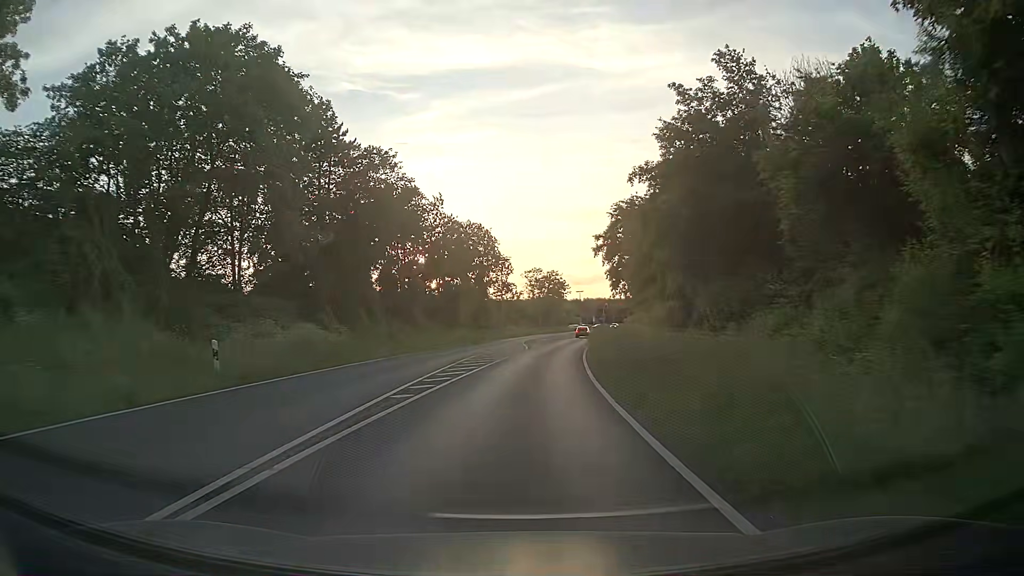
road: primary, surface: asphalt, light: Day
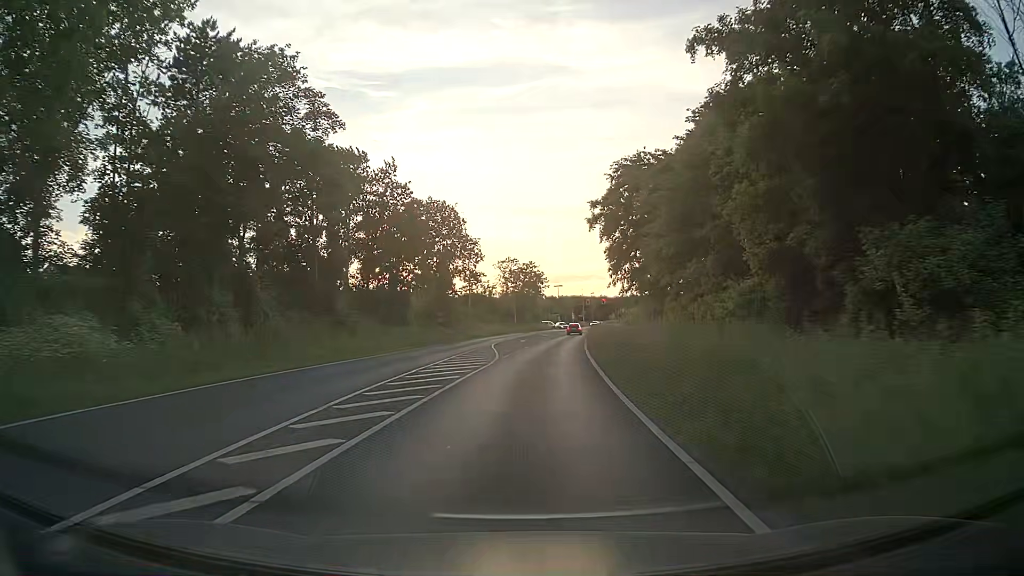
(+0.4, +15.8) m; +3°
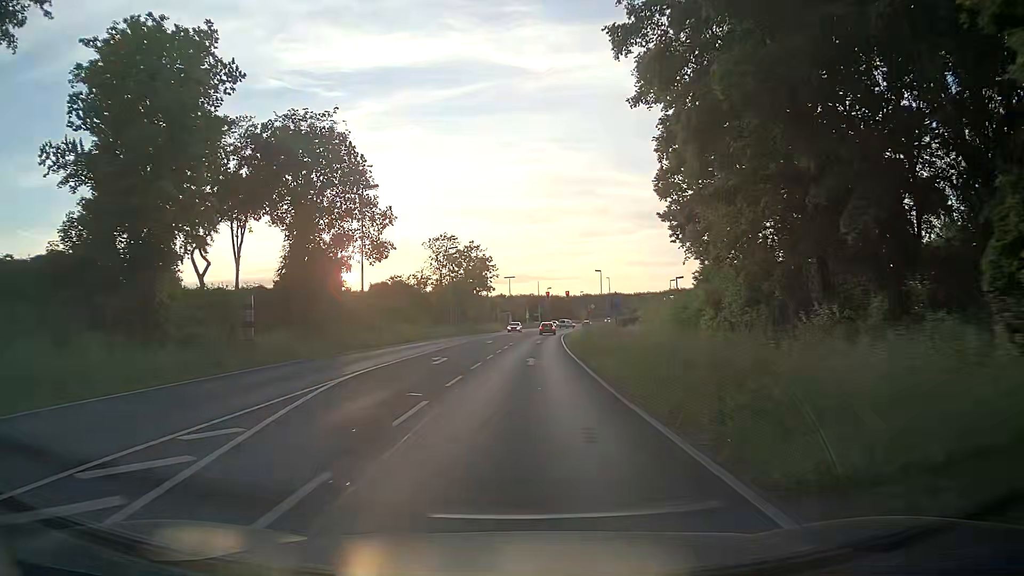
(+1.2, +30.8) m; +4°
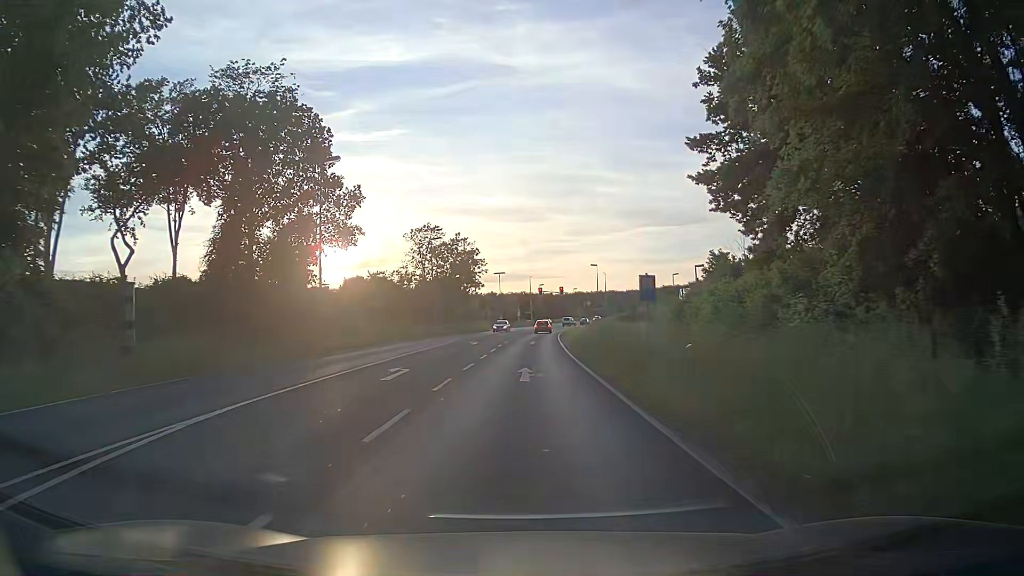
(+0.1, +7.5) m; +1°
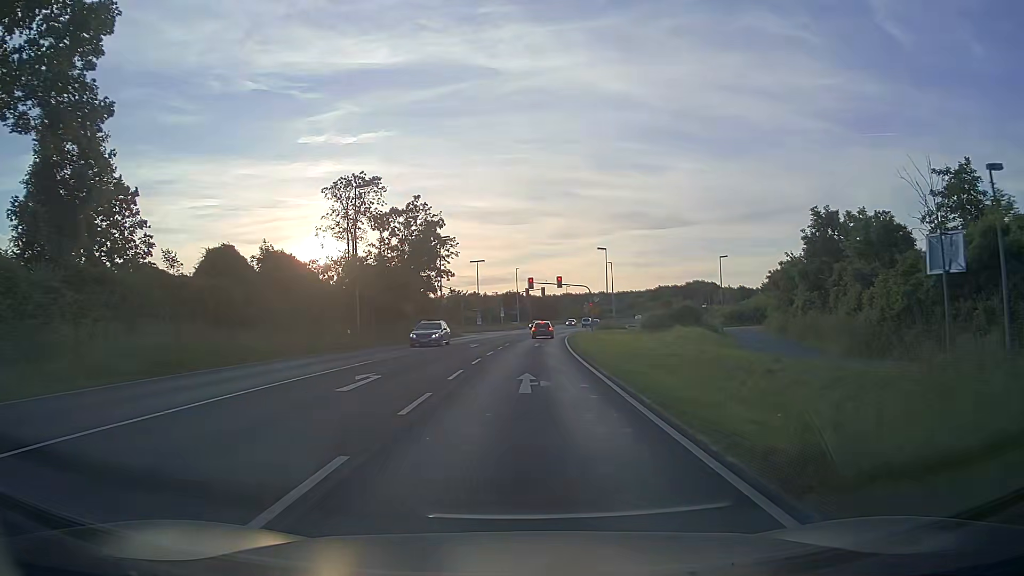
(+0.1, +27.9) m; +1°
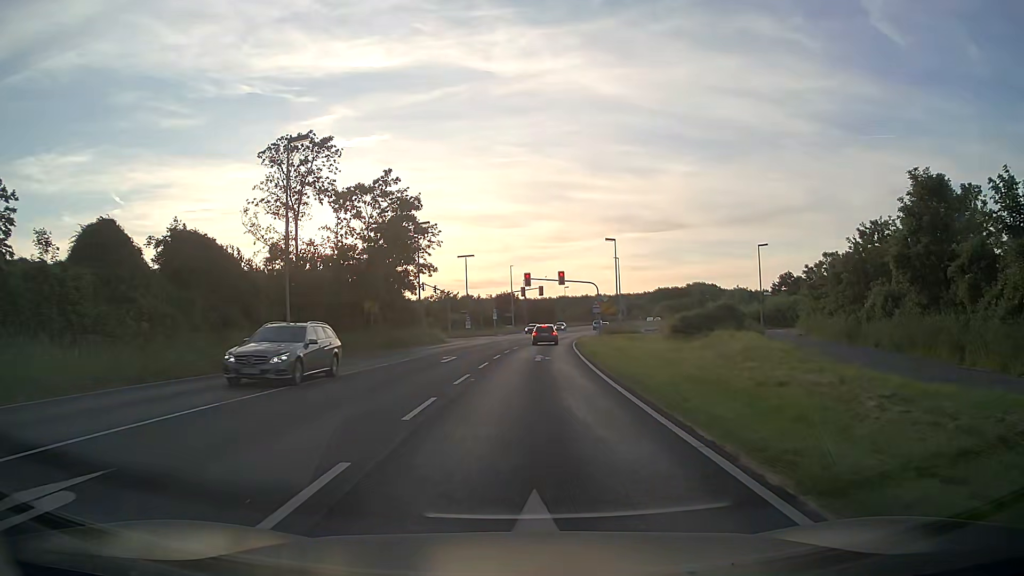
(+0.1, +12.1) m; 0°
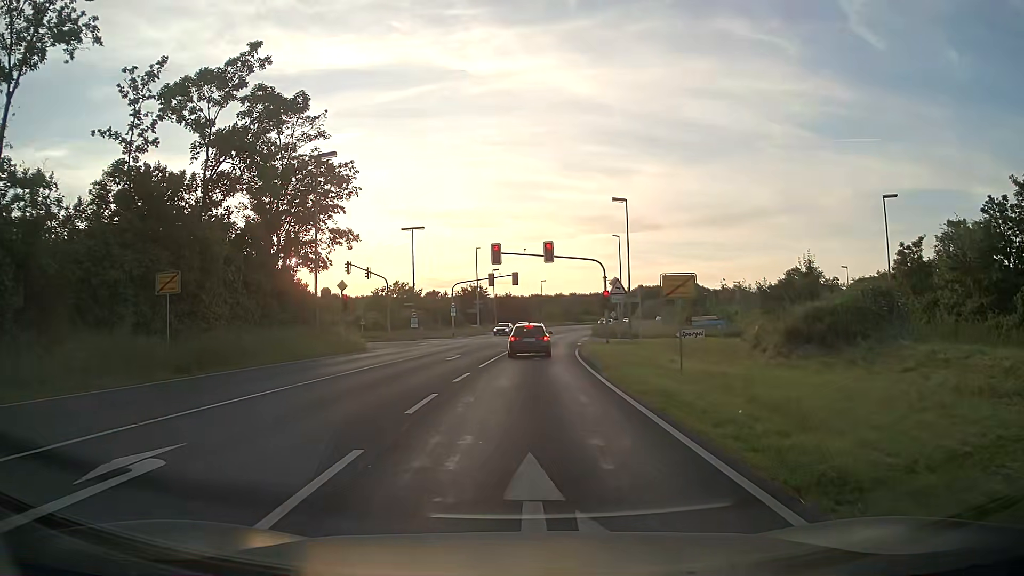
(+0.5, +23.0) m; +3°
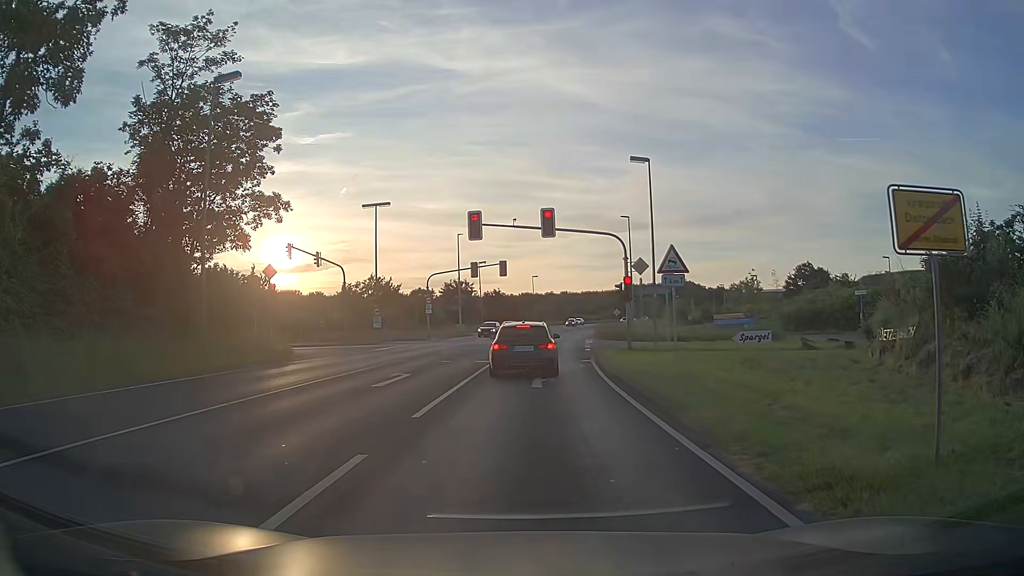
(+0.1, +11.8) m; +1°
